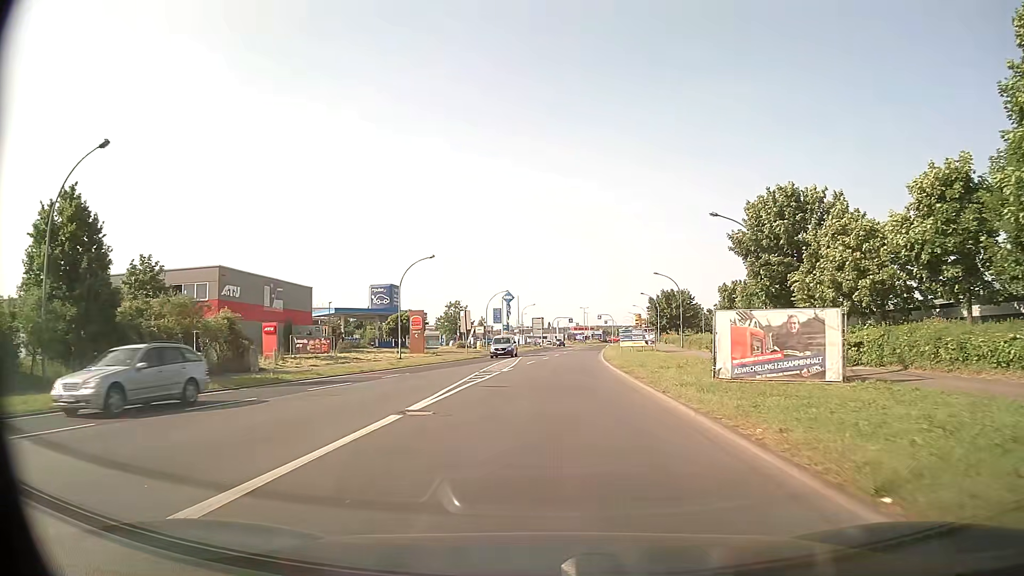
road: tertiary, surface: asphalt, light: Day
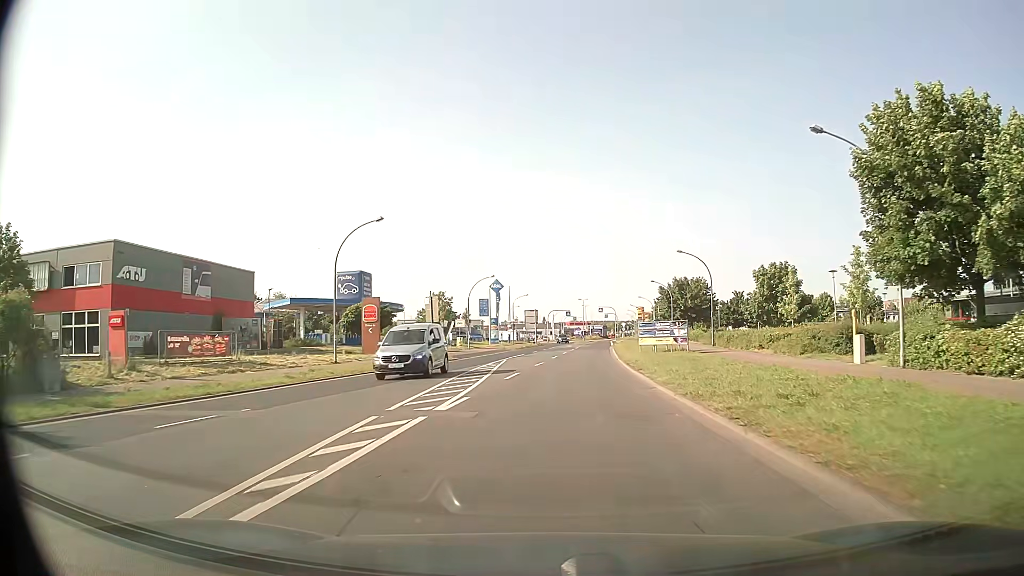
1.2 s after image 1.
(+0.1, +15.2) m; +1°
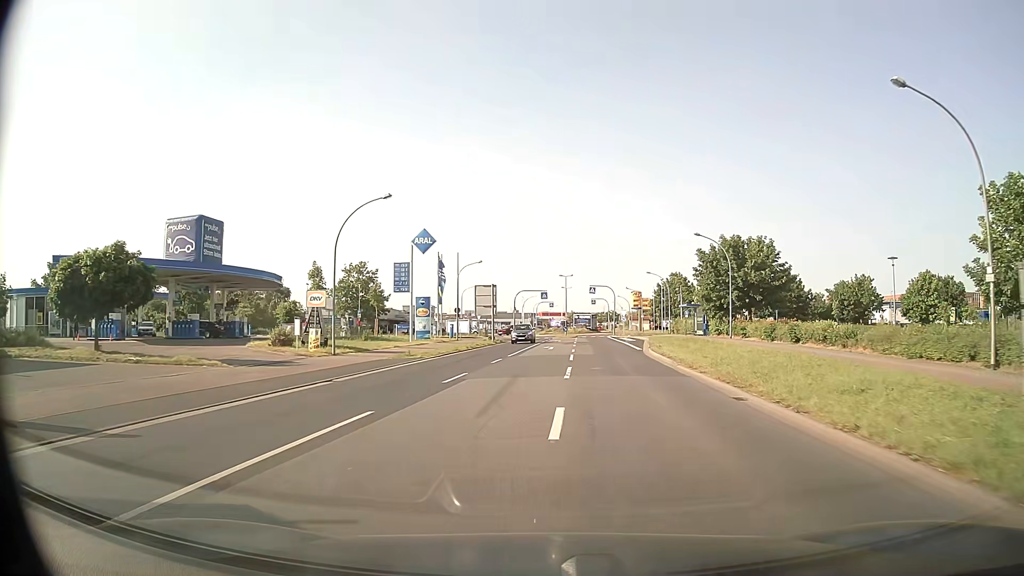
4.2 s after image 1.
(+0.8, +38.9) m; +2°
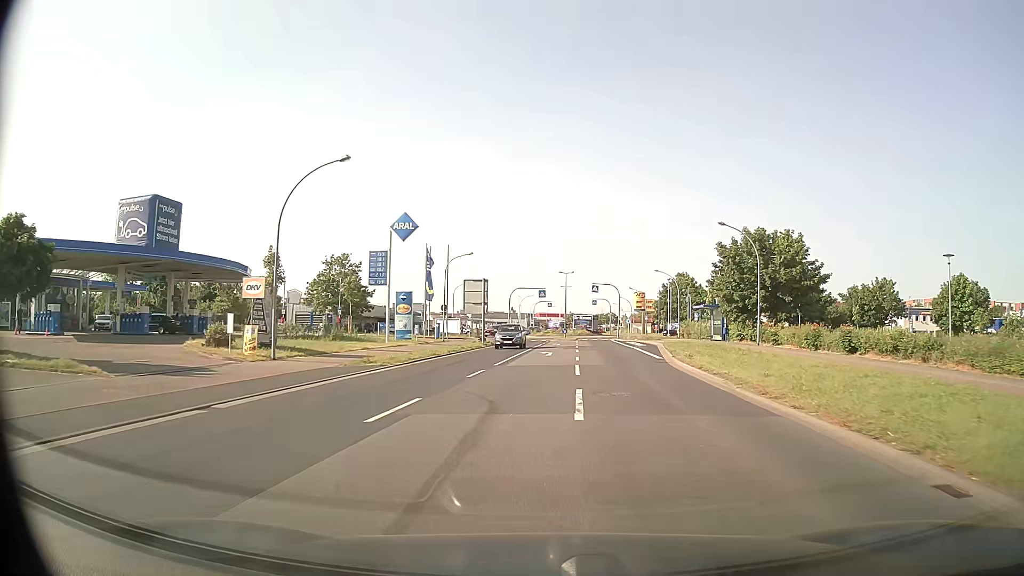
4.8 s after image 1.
(+0.1, +7.2) m; +1°
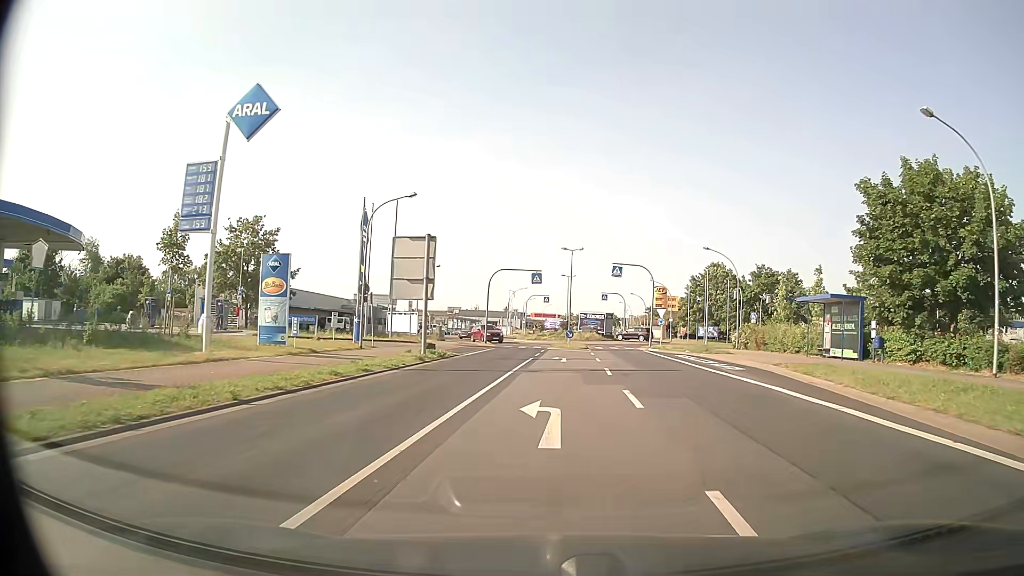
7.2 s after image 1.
(+0.1, +24.9) m; +1°
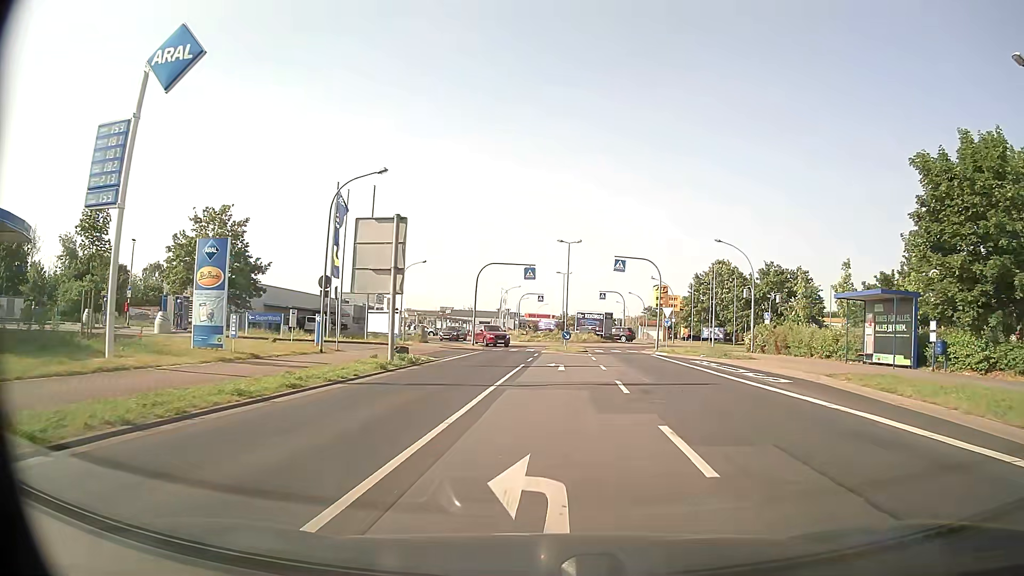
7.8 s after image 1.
(0.0, +5.2) m; 0°
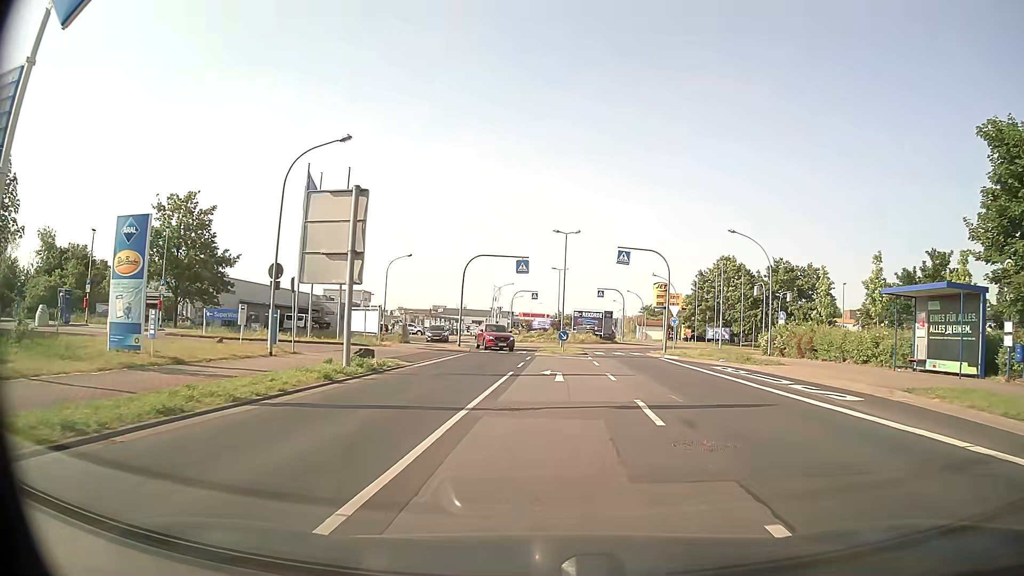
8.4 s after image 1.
(0.0, +4.8) m; 0°
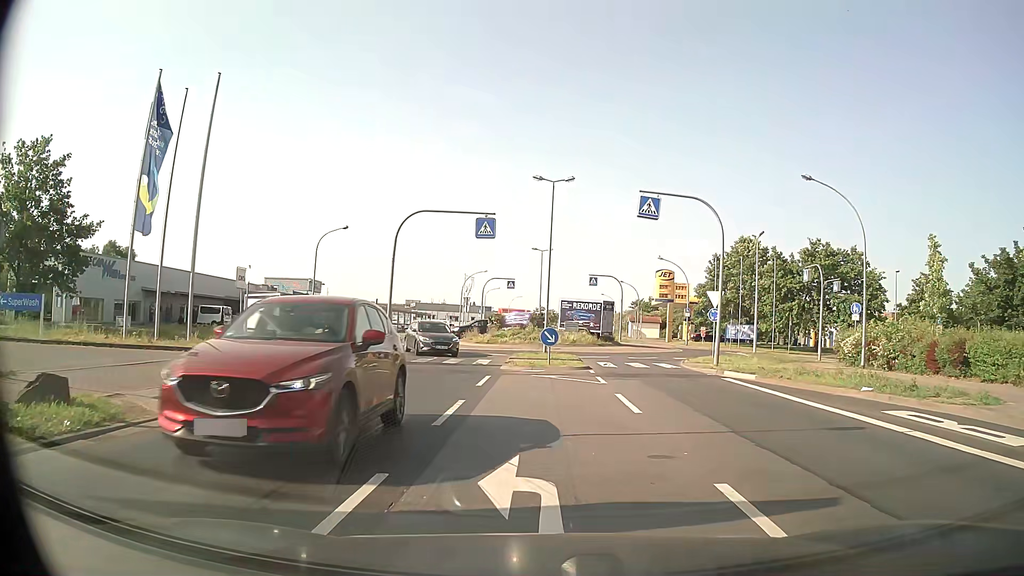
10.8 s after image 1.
(+0.3, +15.1) m; +1°
